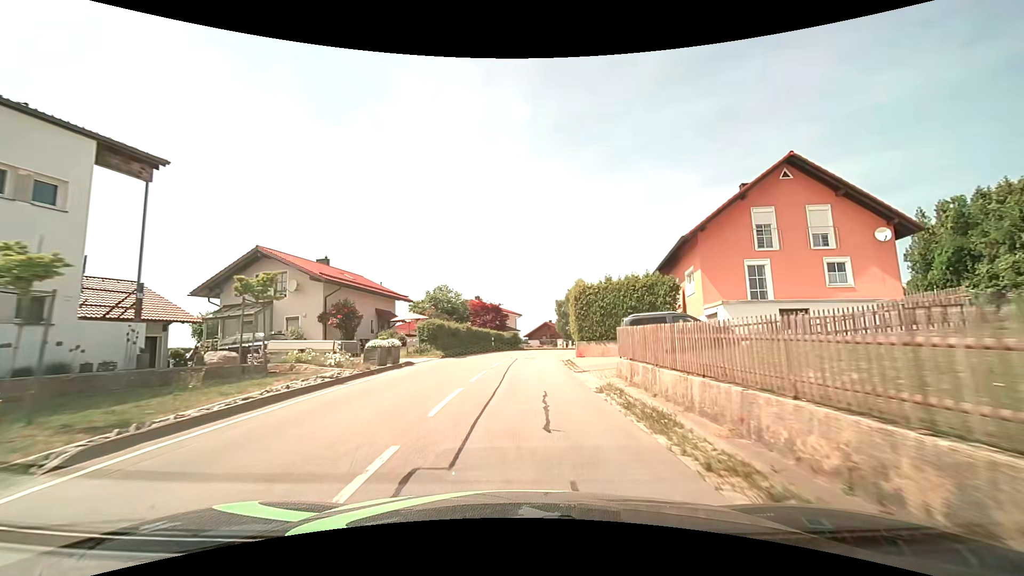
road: tertiary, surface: asphalt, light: Day
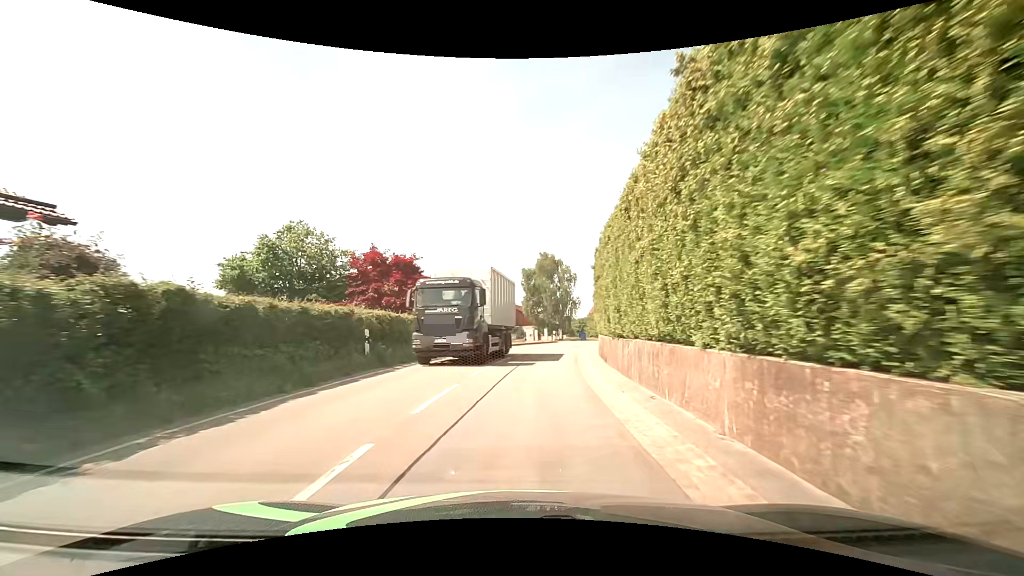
(+1.1, +30.3) m; +4°
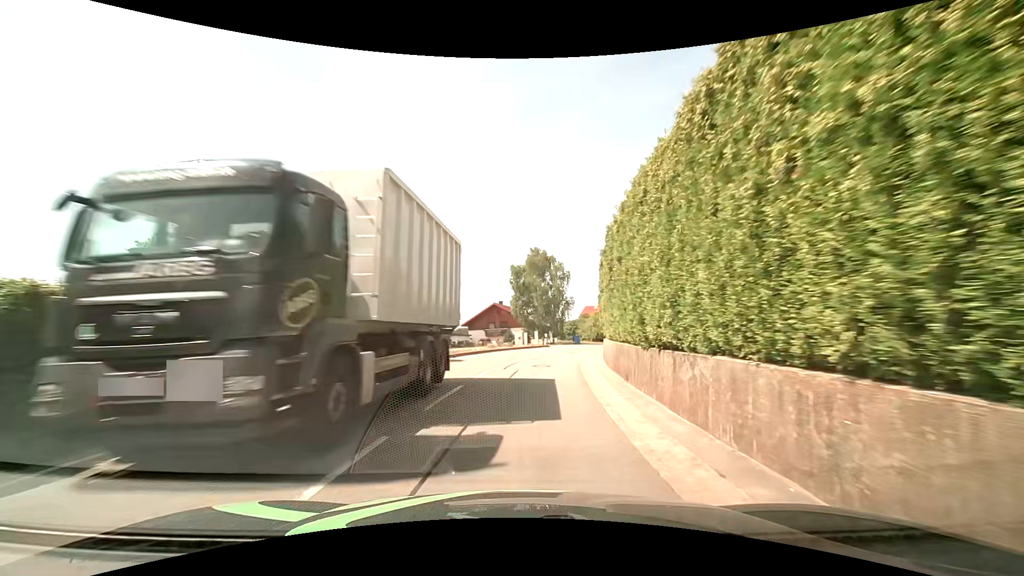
(+0.1, +5.3) m; +1°
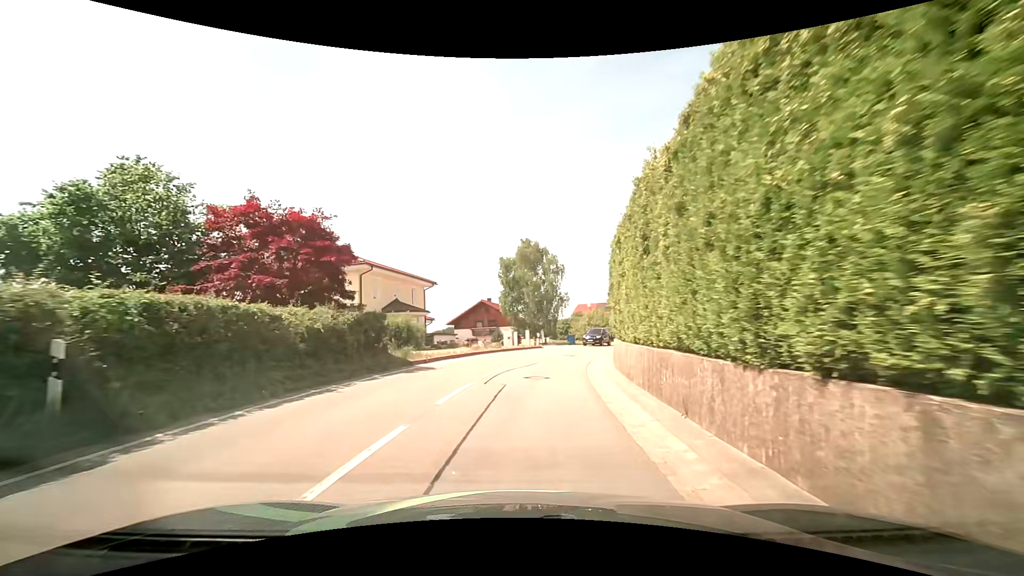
(+0.1, +5.1) m; 0°
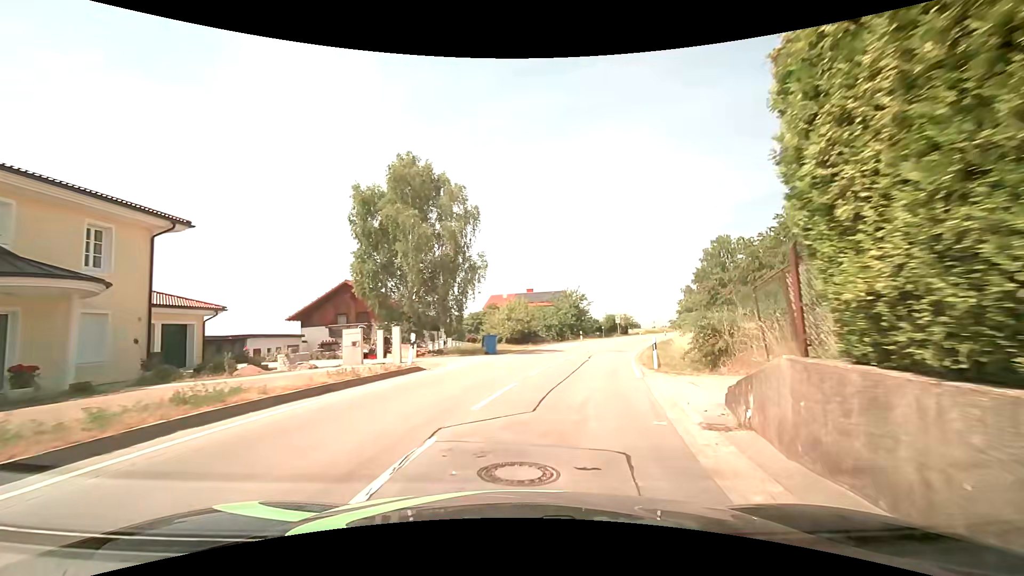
(+2.5, +23.9) m; +12°
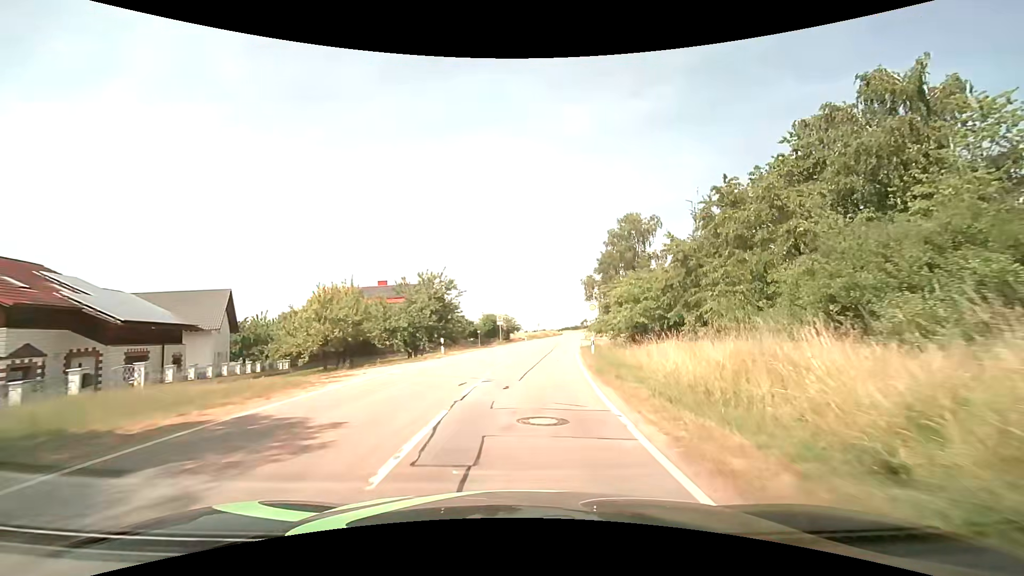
(+3.1, +22.9) m; +15°
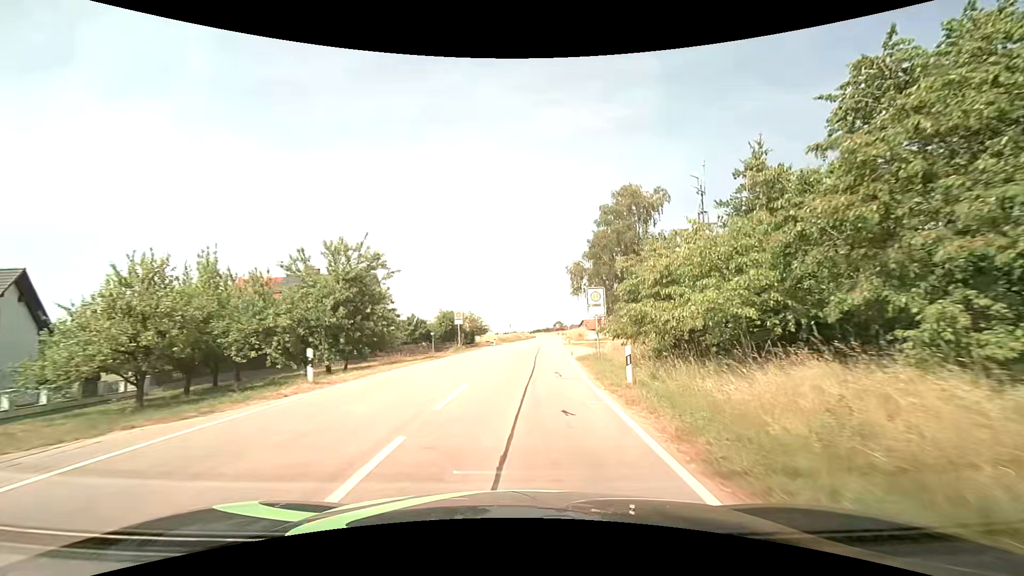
(+0.3, +14.1) m; +3°
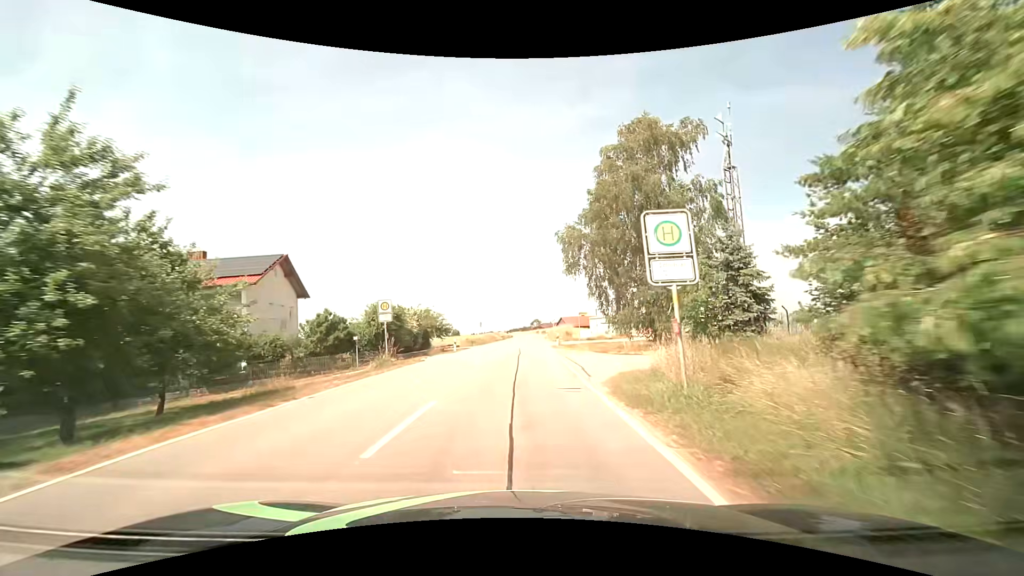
(+0.5, +15.6) m; +3°
(0, +10) (0, +20) (0, +30) (+1, +40) (+1, +50) (+1, +60) (+2, +70) (+2, +80) (+2, +90) (+3, +100) m
